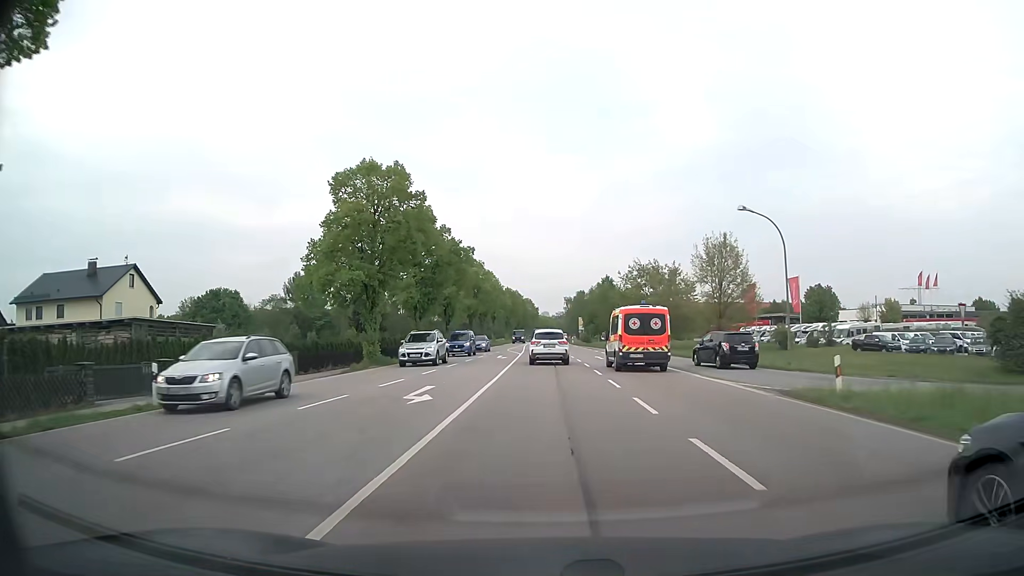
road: secondary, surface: asphalt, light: Day
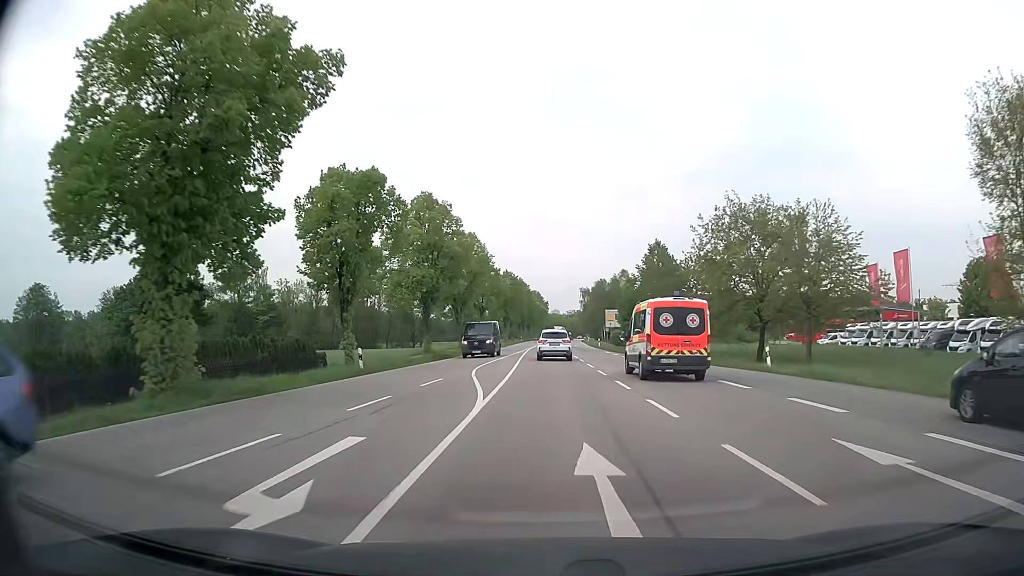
(-0.2, +37.0) m; 0°
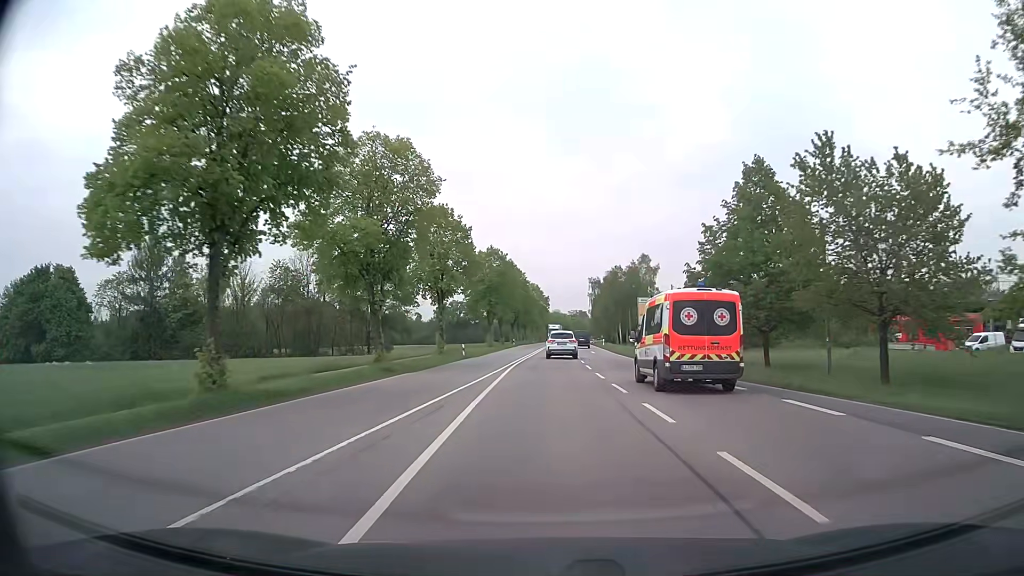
(-0.2, +30.5) m; 0°
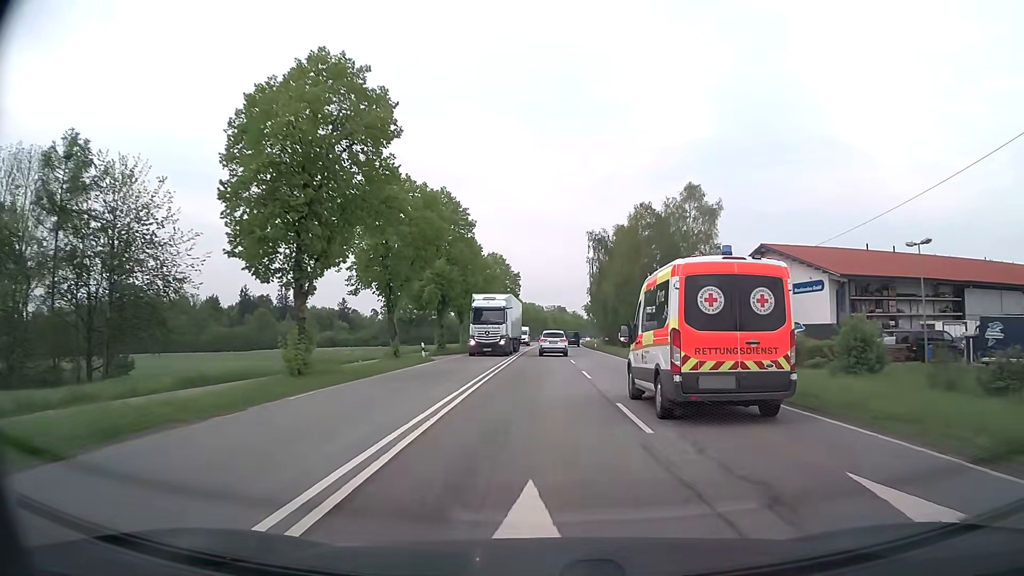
(+1.1, +54.0) m; +2°
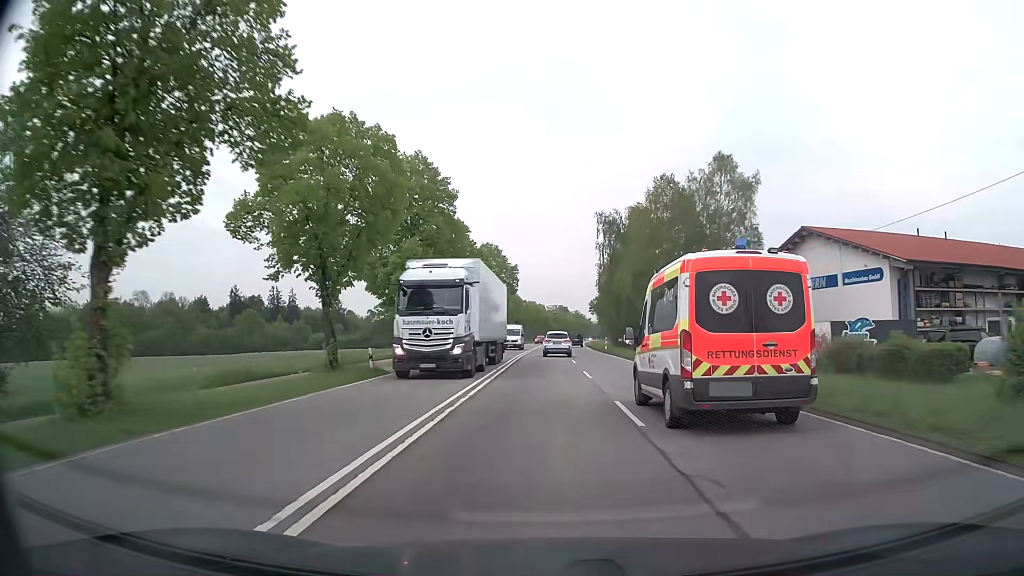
(0.0, +11.1) m; 0°
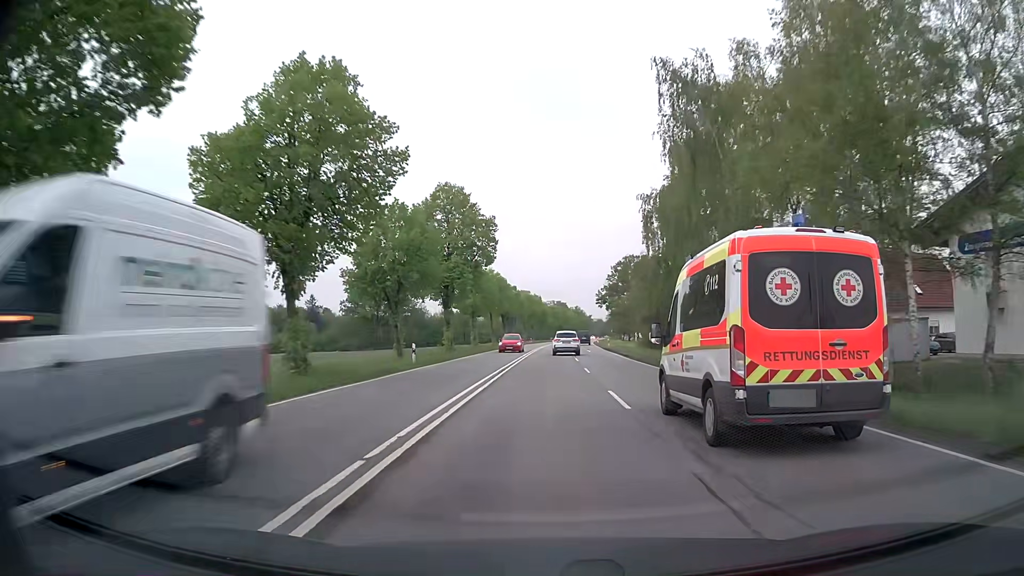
(0.0, +33.7) m; 0°
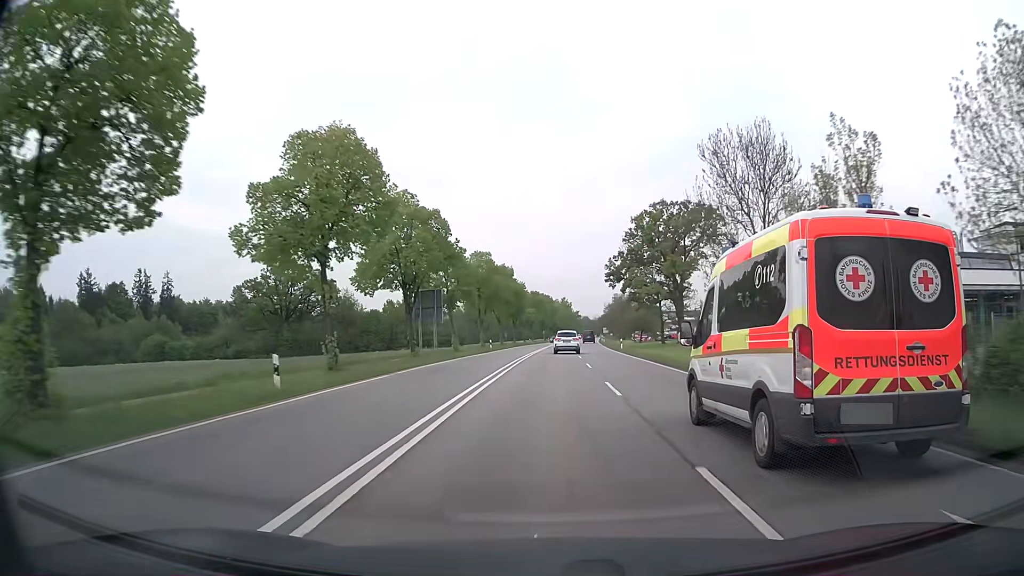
(+0.6, +57.4) m; +1°
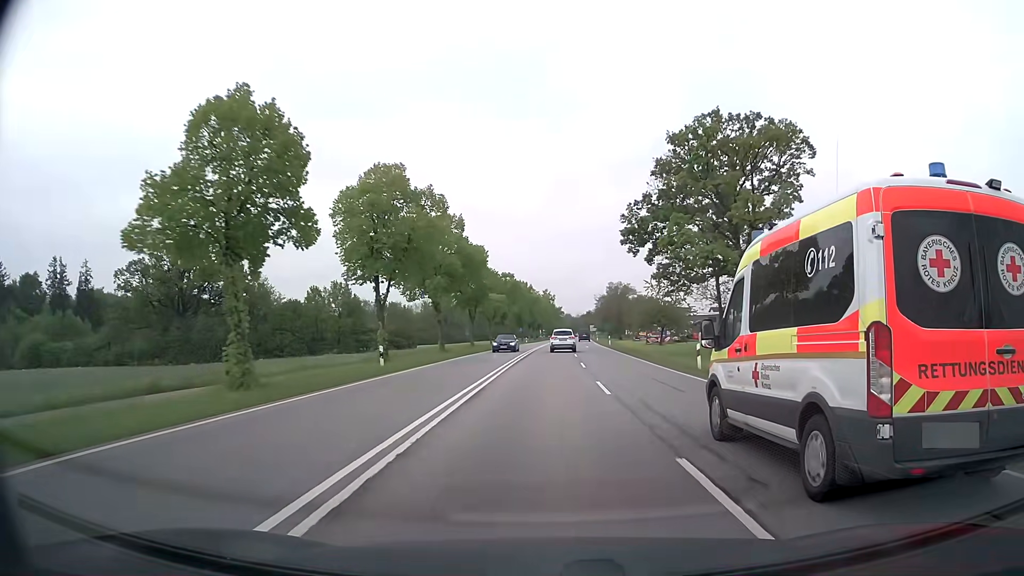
(+0.4, +35.4) m; +2°
(0, +10) (0, +20) (0, +30) (0, +40) (+1, +50) (+1, +60) (+1, +70) (+1, +80) (+2, +90) (+2, +100) m
